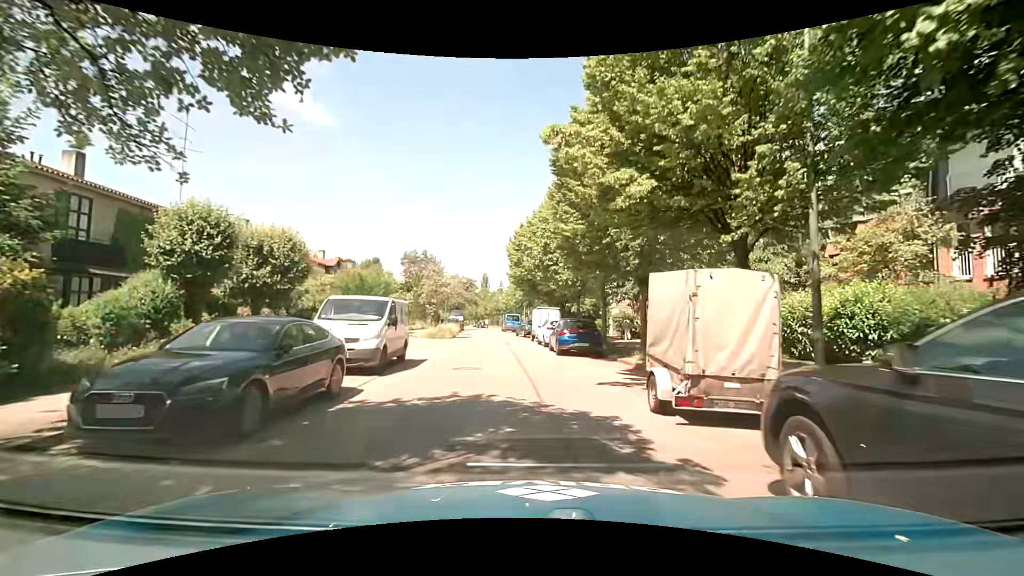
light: Day
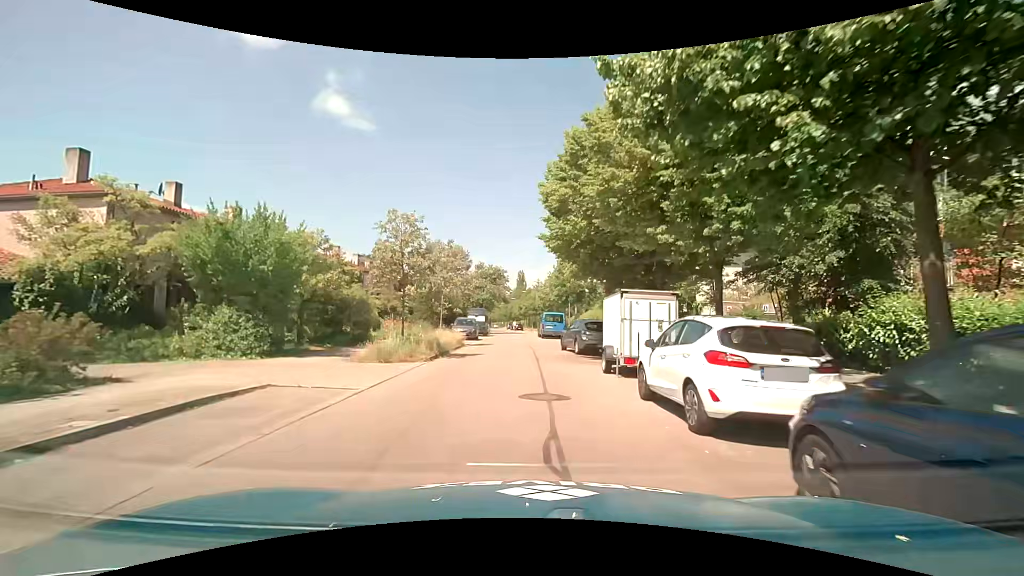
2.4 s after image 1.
(-0.1, +18.3) m; -3°
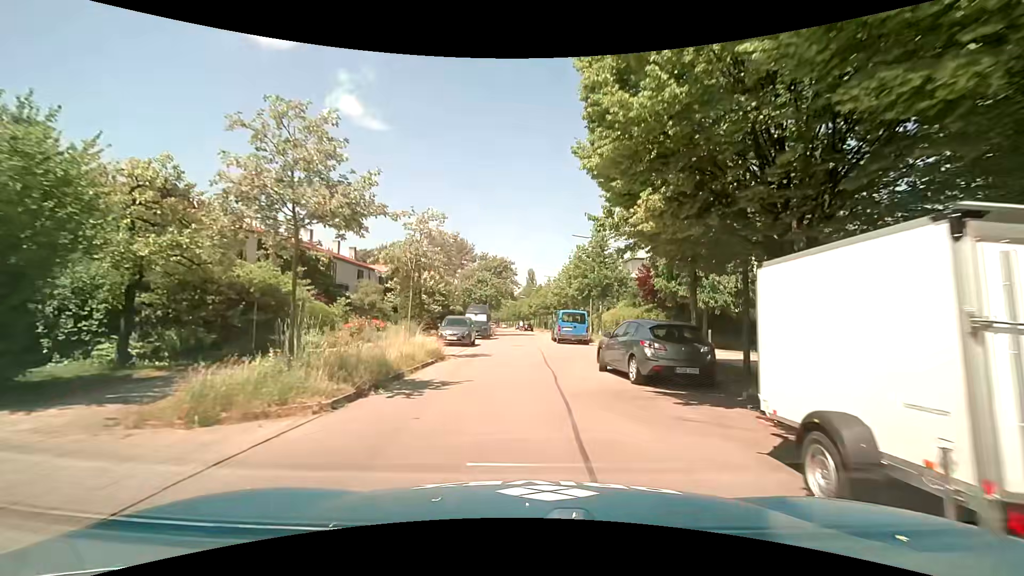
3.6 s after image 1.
(-0.1, +9.2) m; 0°
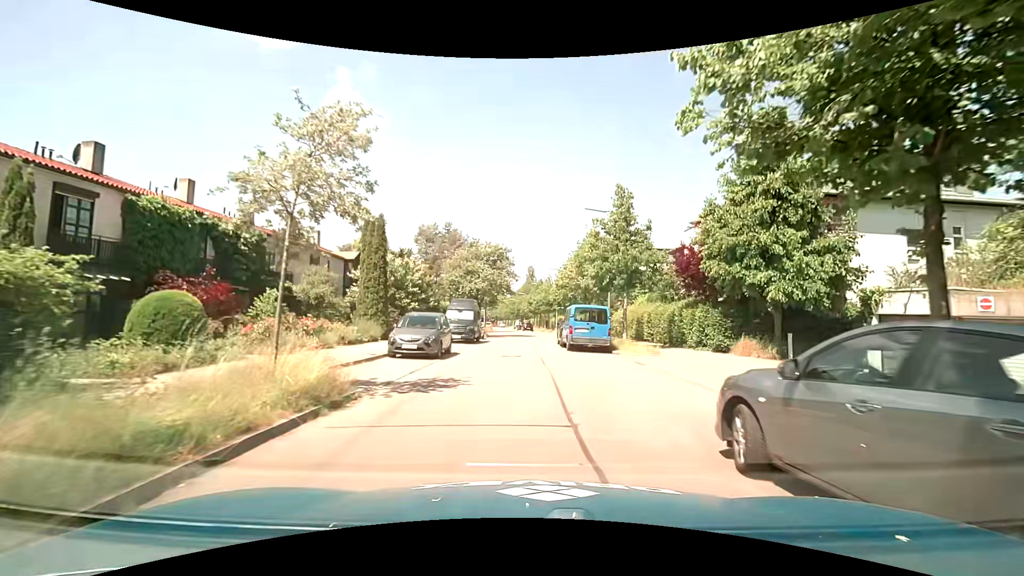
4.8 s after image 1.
(0.0, +9.1) m; -1°
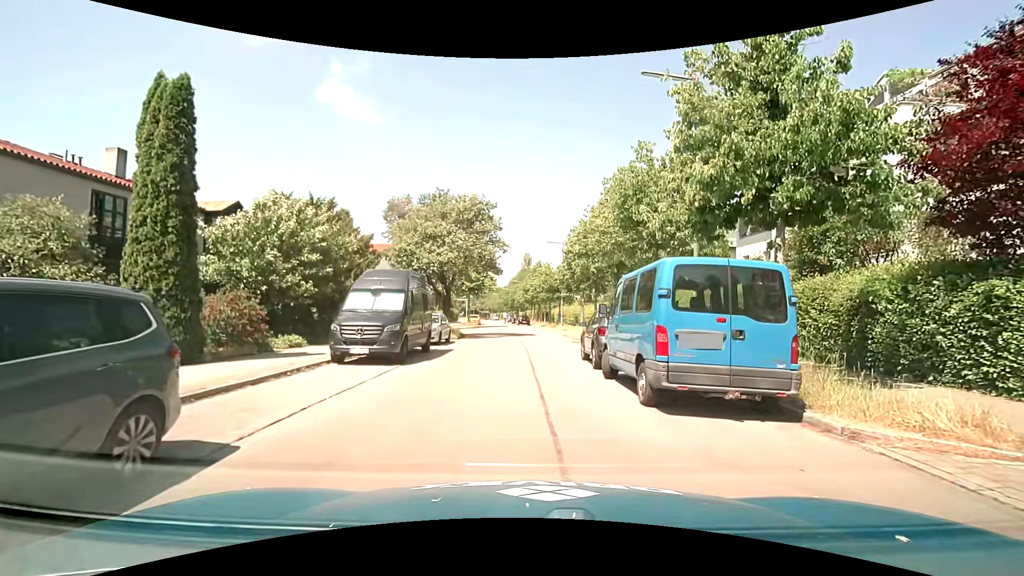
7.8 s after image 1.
(+0.2, +15.8) m; +1°
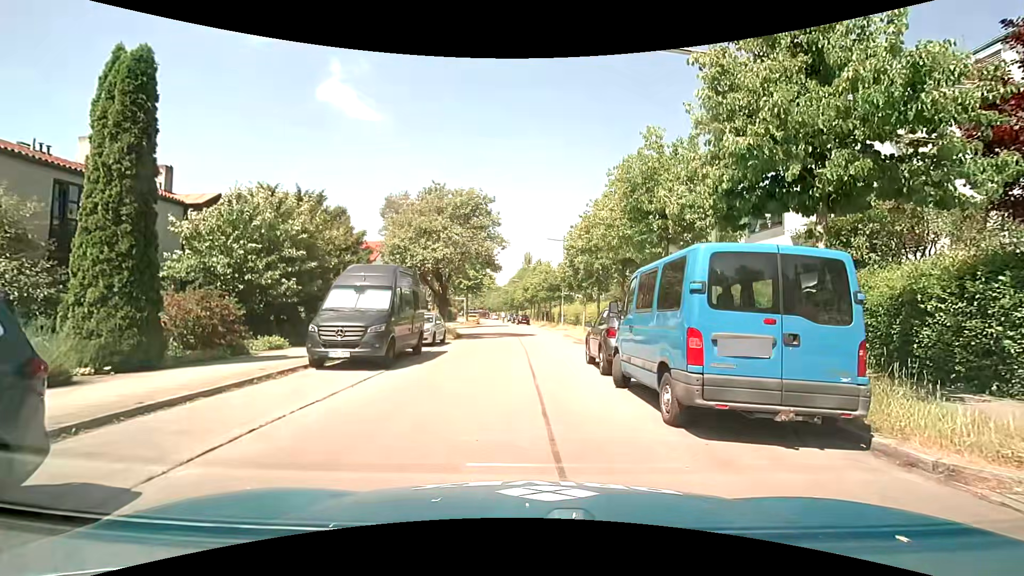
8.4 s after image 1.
(0.0, +1.2) m; 0°
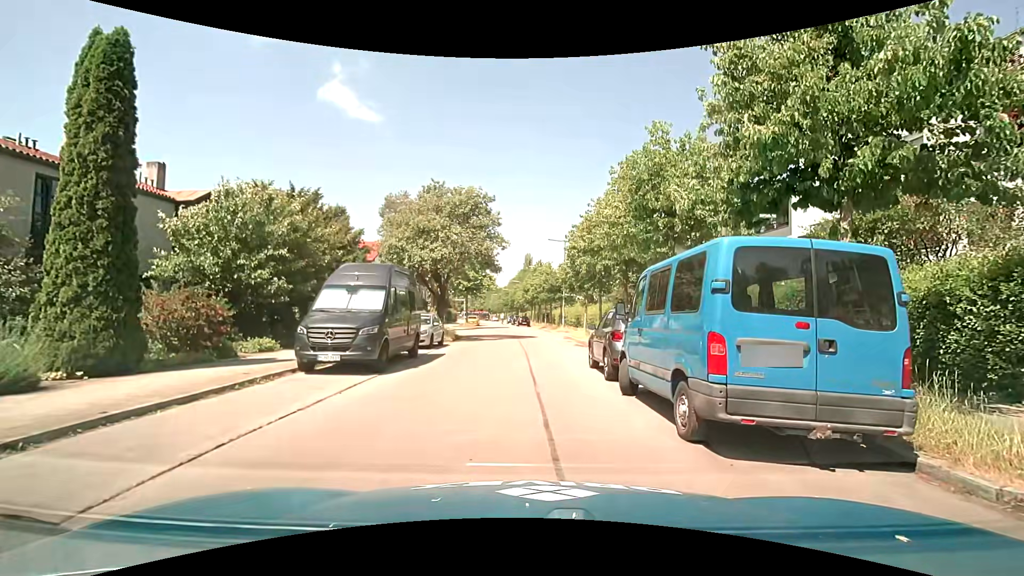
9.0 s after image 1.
(0.0, +0.5) m; 0°
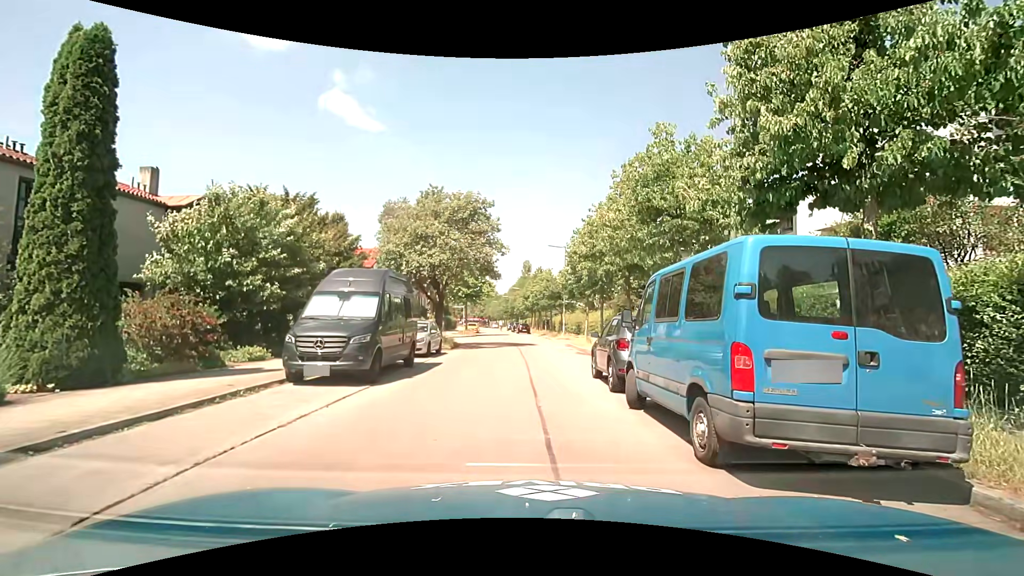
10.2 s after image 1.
(0.0, +0.6) m; 0°
